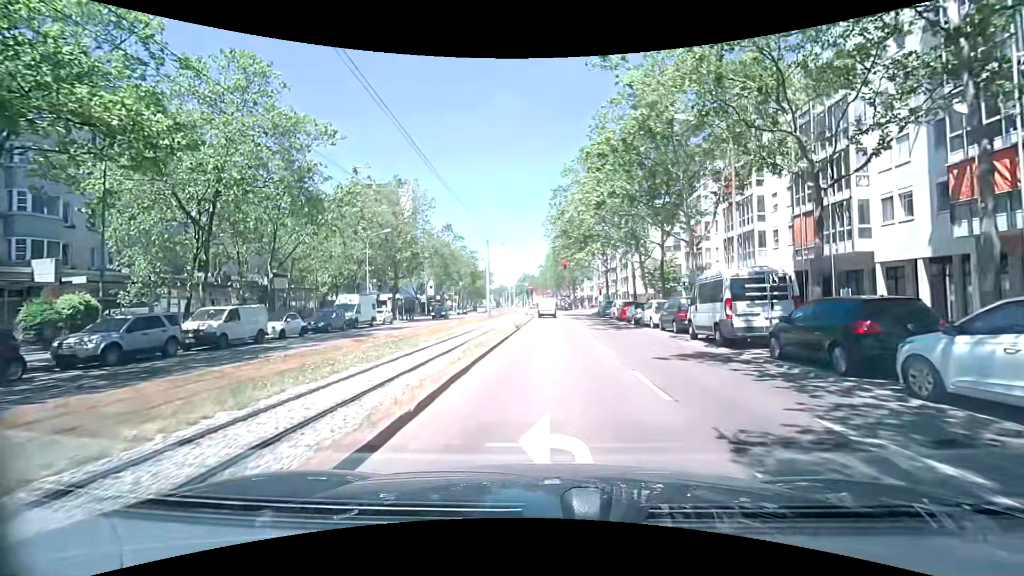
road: tertiary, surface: asphalt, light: Day
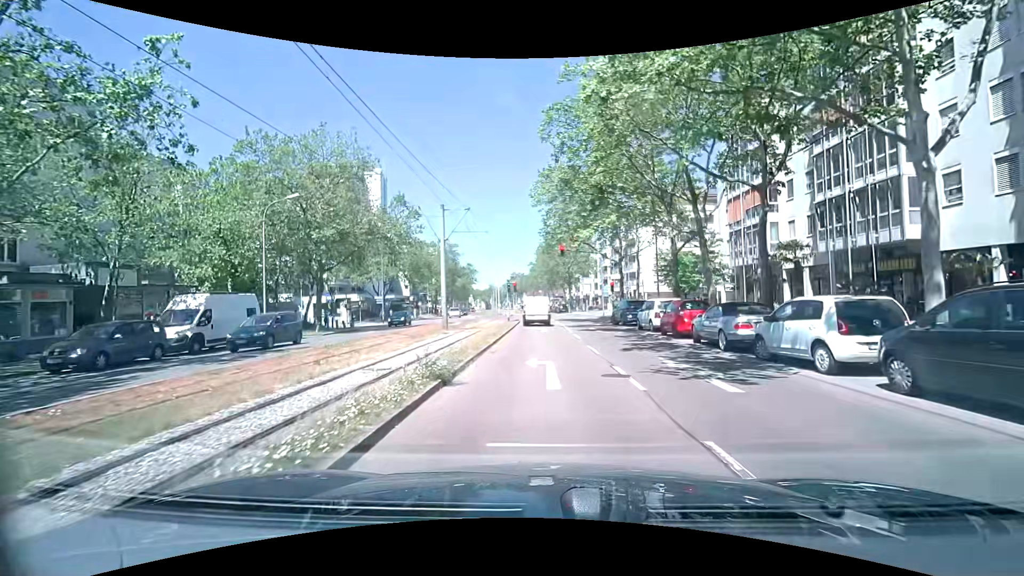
(+0.4, +16.8) m; +1°
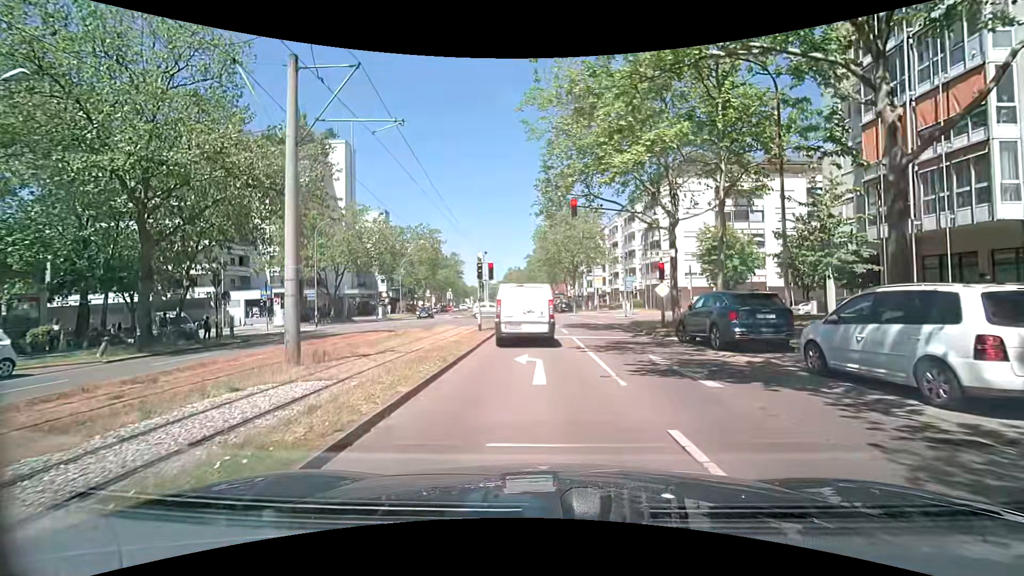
(+0.3, +17.3) m; +2°
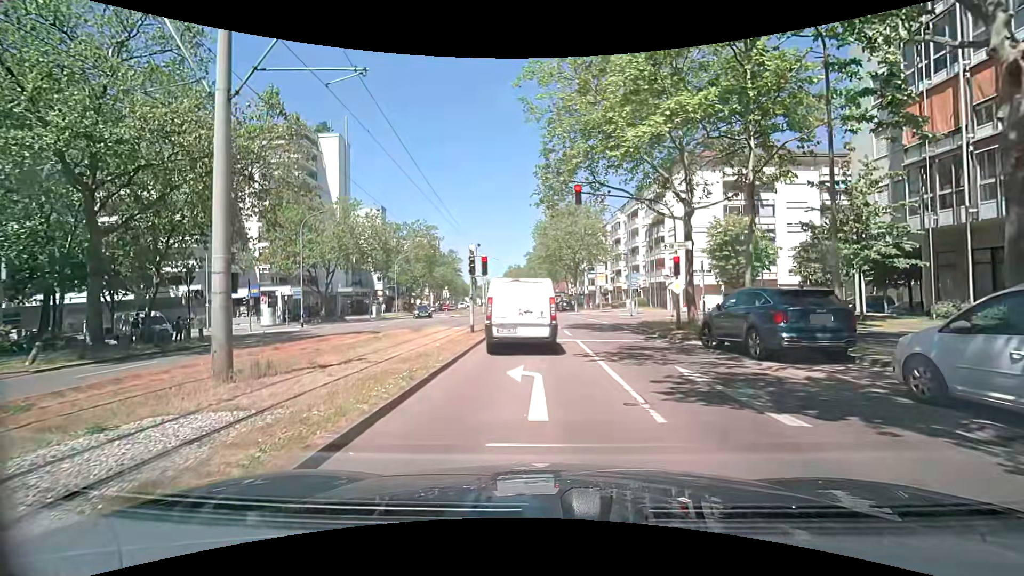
(0.0, +2.5) m; -1°
